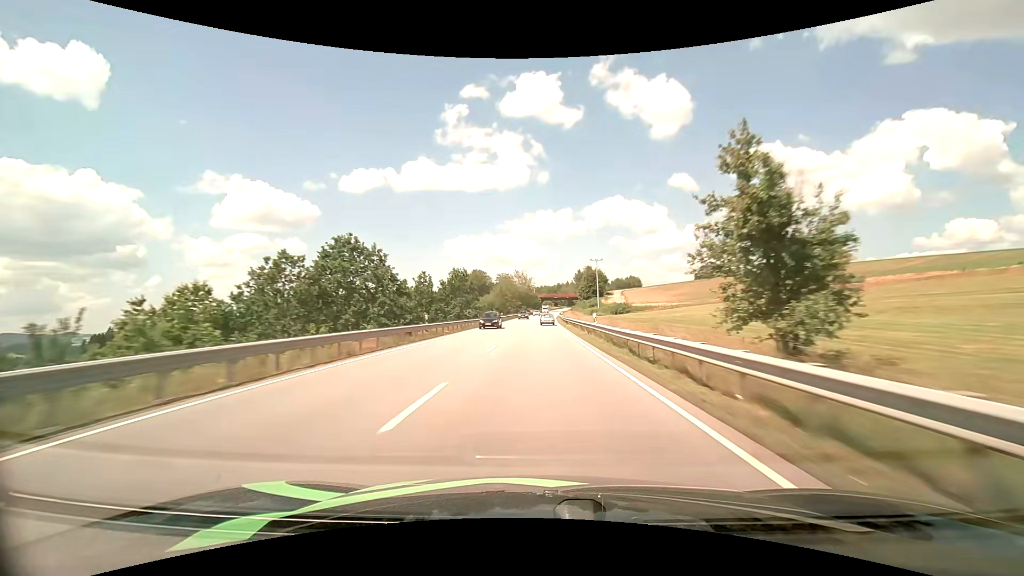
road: primary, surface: asphalt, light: Day
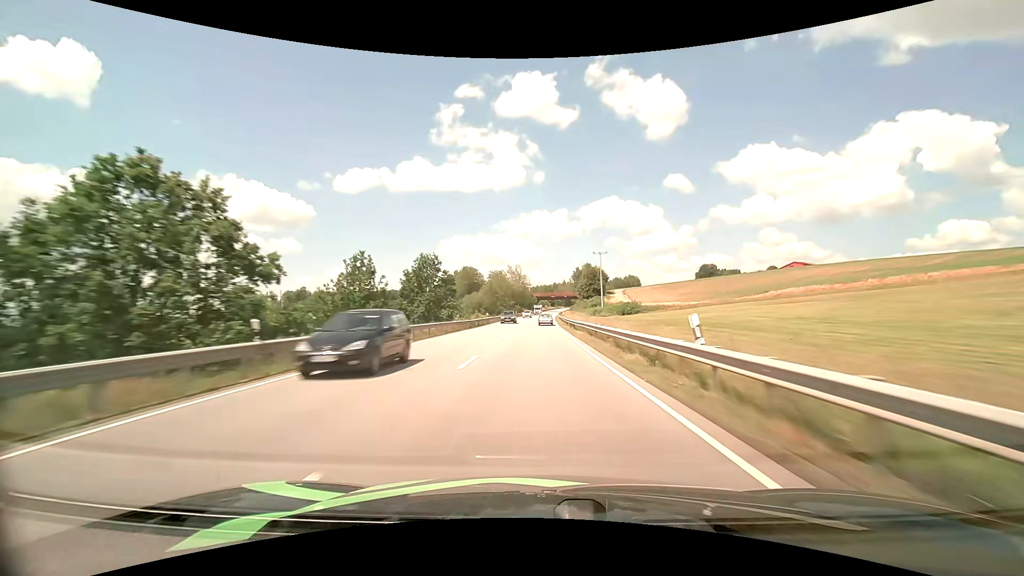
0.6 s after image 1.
(0.0, +17.2) m; 0°
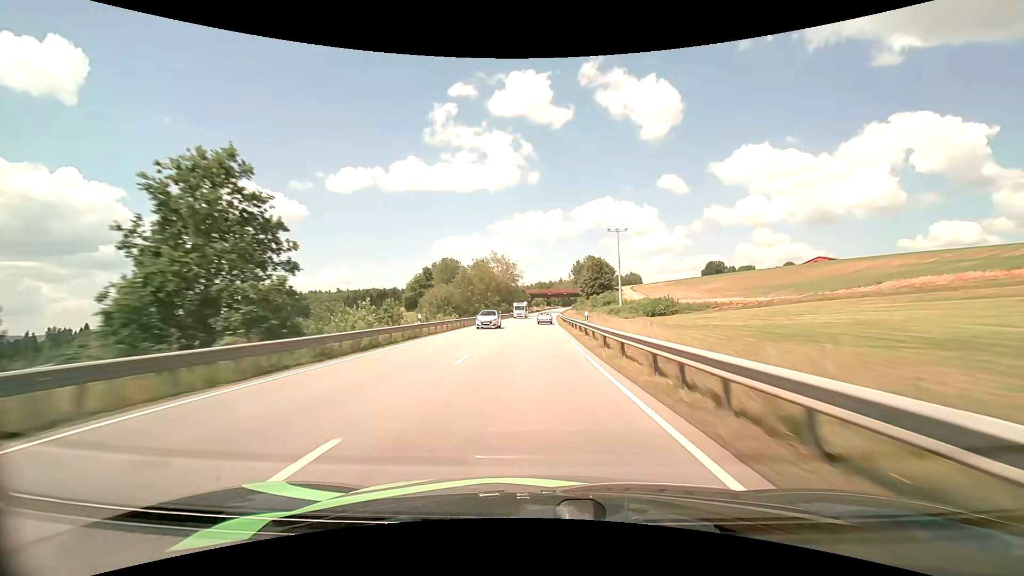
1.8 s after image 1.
(+0.2, +34.2) m; +1°
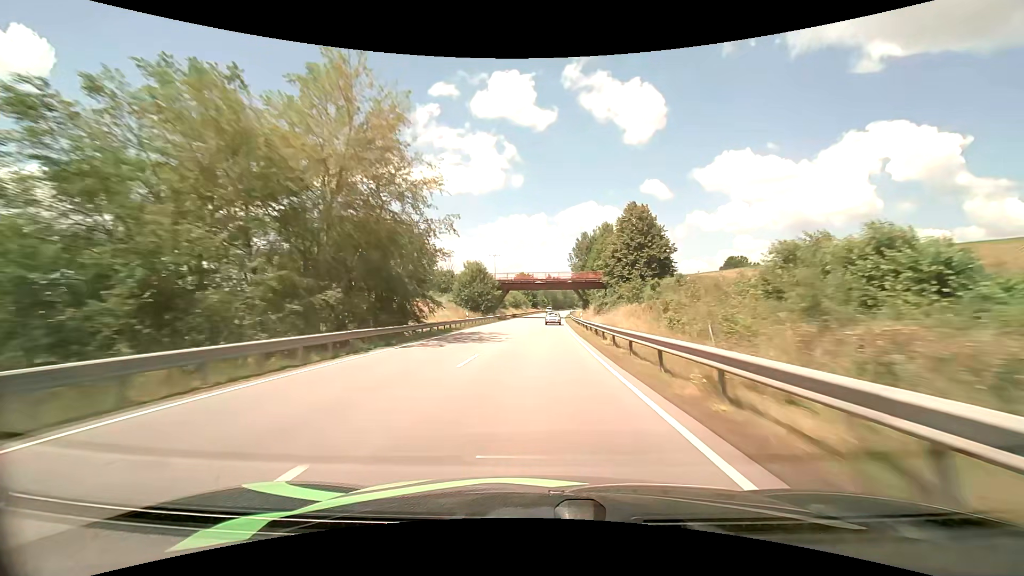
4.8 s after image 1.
(+0.9, +83.2) m; +2°
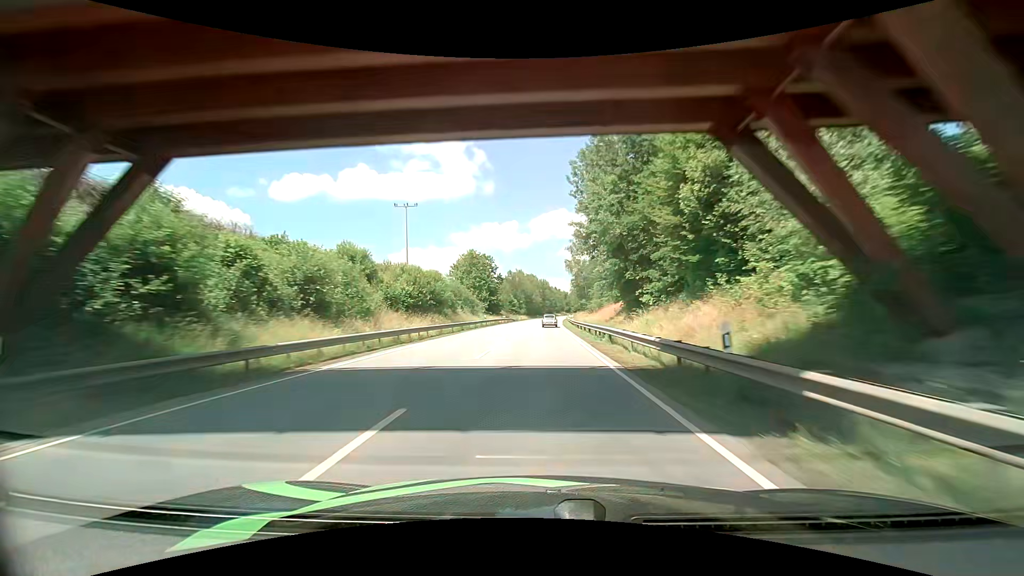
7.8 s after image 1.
(+2.3, +79.7) m; +3°
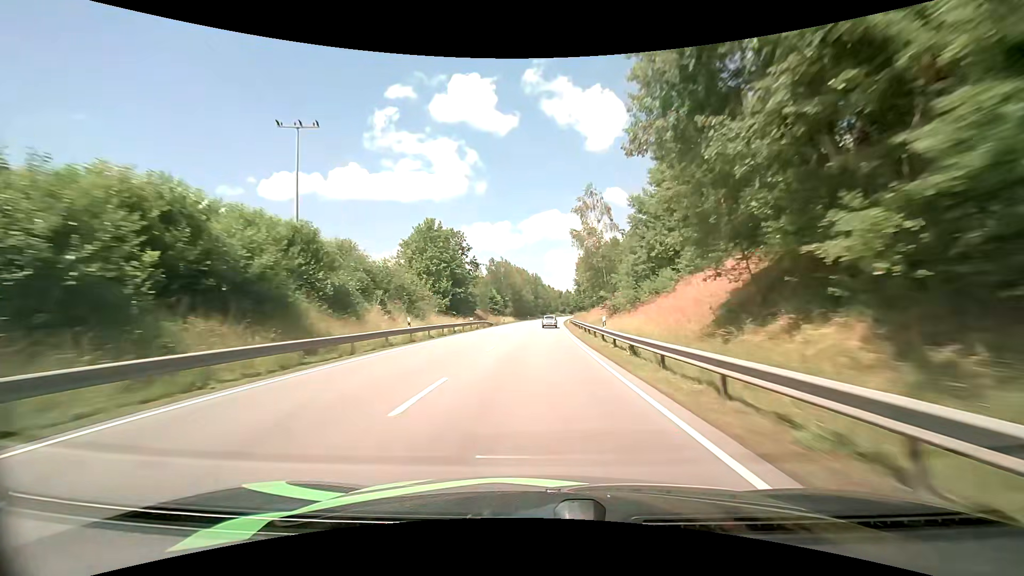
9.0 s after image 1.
(+0.3, +31.8) m; +1°
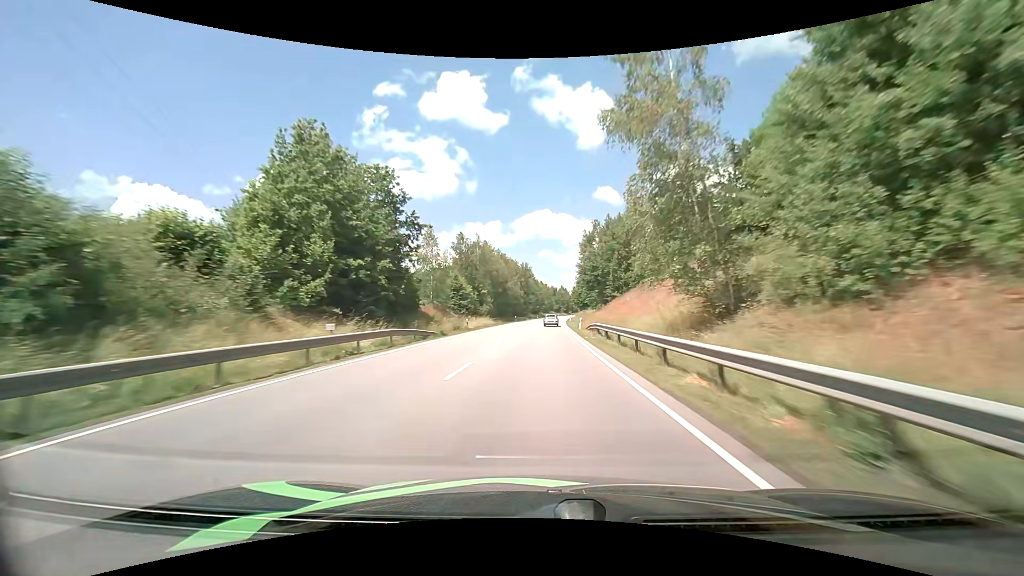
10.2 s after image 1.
(+0.4, +31.9) m; +1°
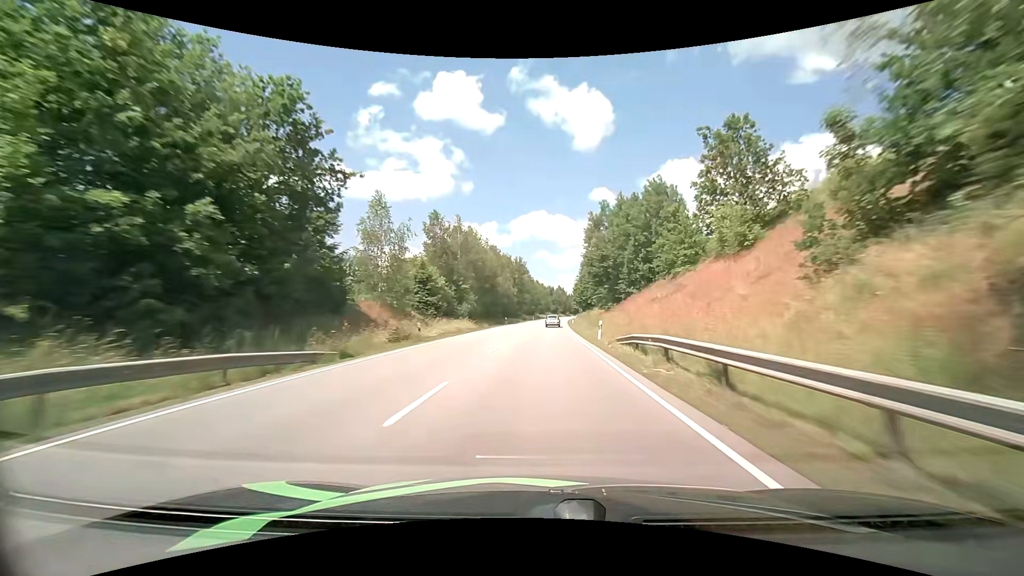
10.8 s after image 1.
(+0.1, +15.9) m; 0°
(0, +10) (0, +20) (0, +30) (+1, +40) (+1, +50) (+1, +60) (+2, +70) (+2, +80) (+3, +90) (+3, +100) m
